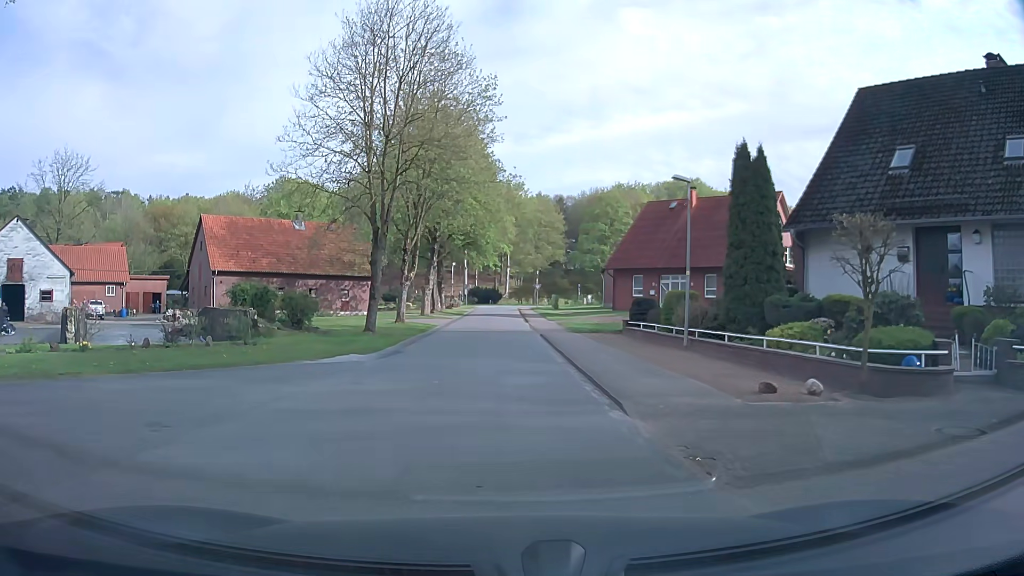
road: residential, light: Day
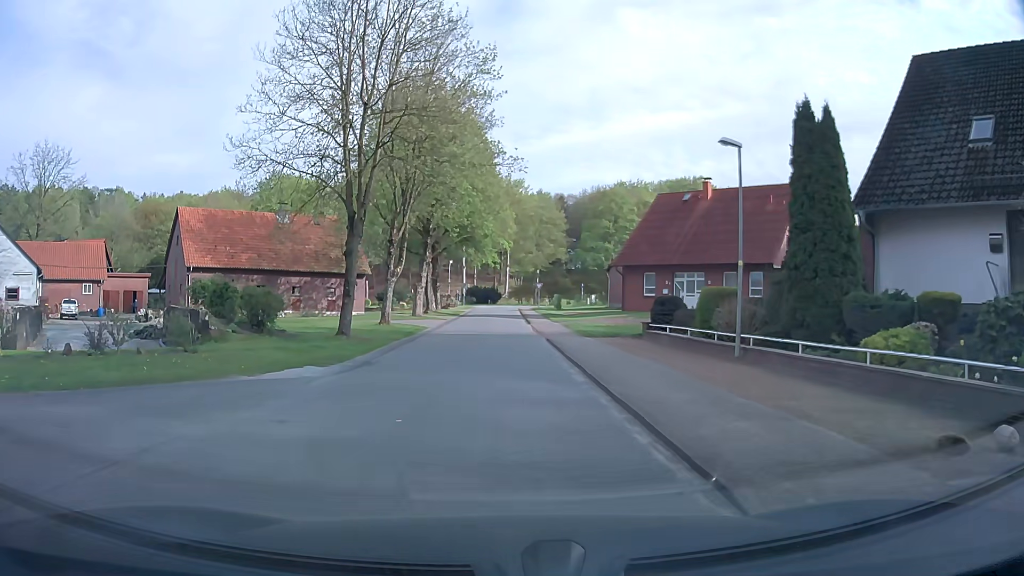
(-0.1, +4.6) m; -2°
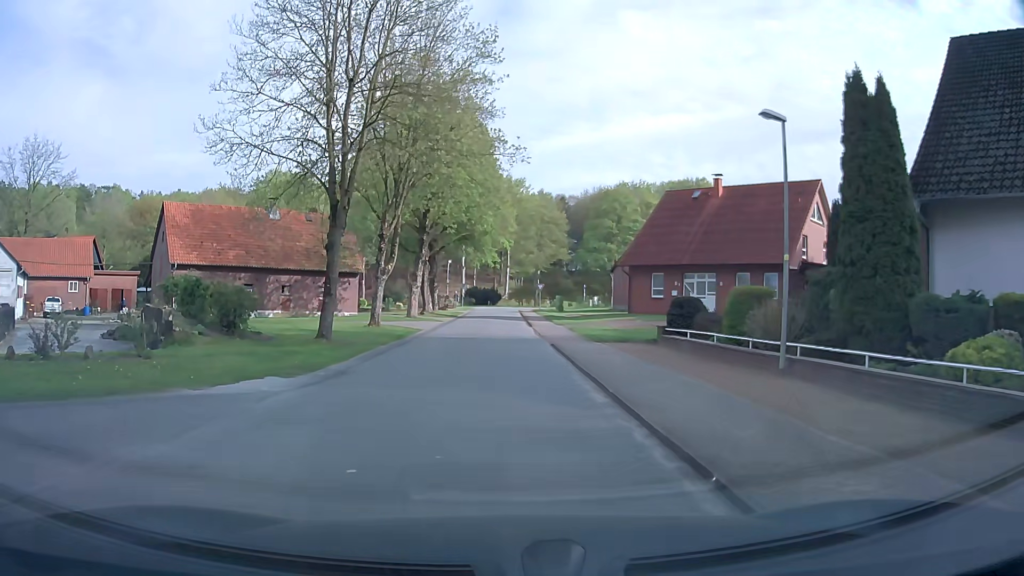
(+0.1, +2.6) m; 0°
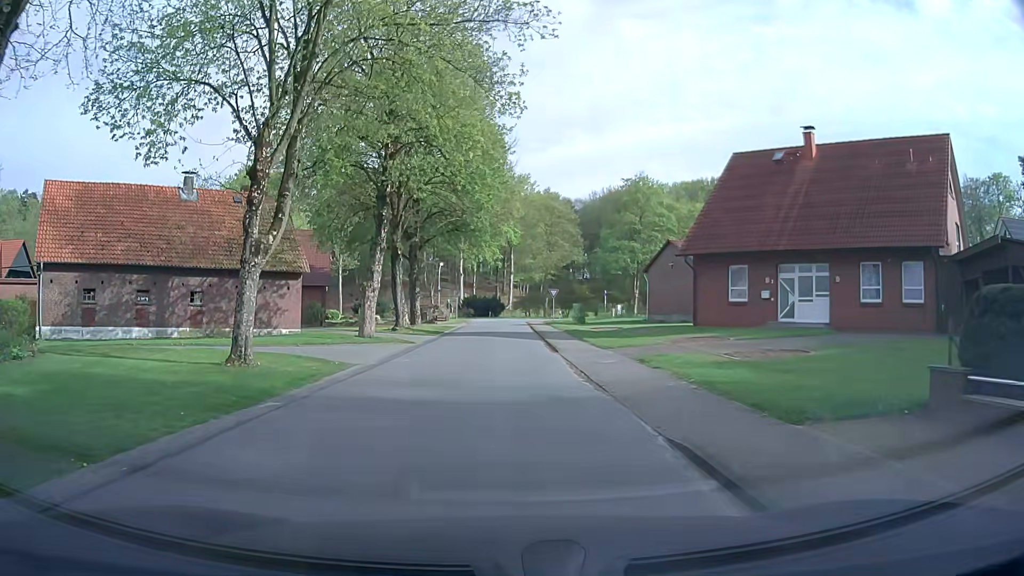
(+0.2, +16.2) m; +1°
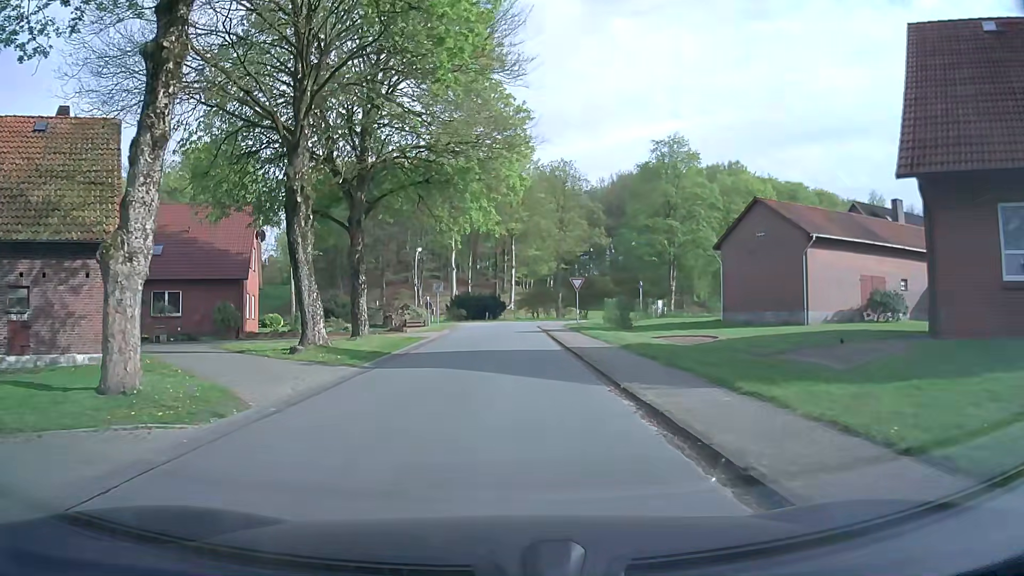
(0.0, +19.4) m; 0°
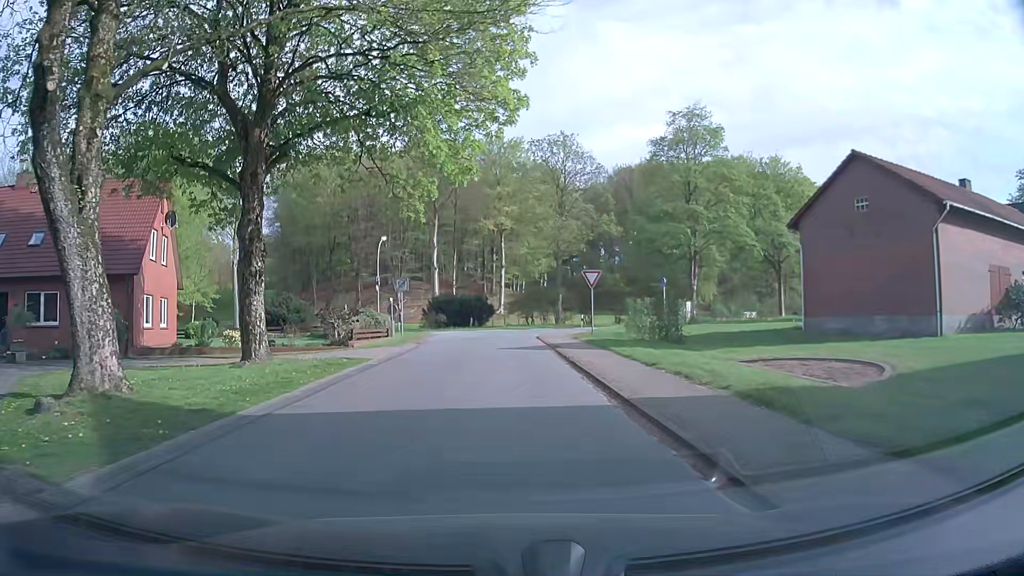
(+0.1, +11.8) m; +2°
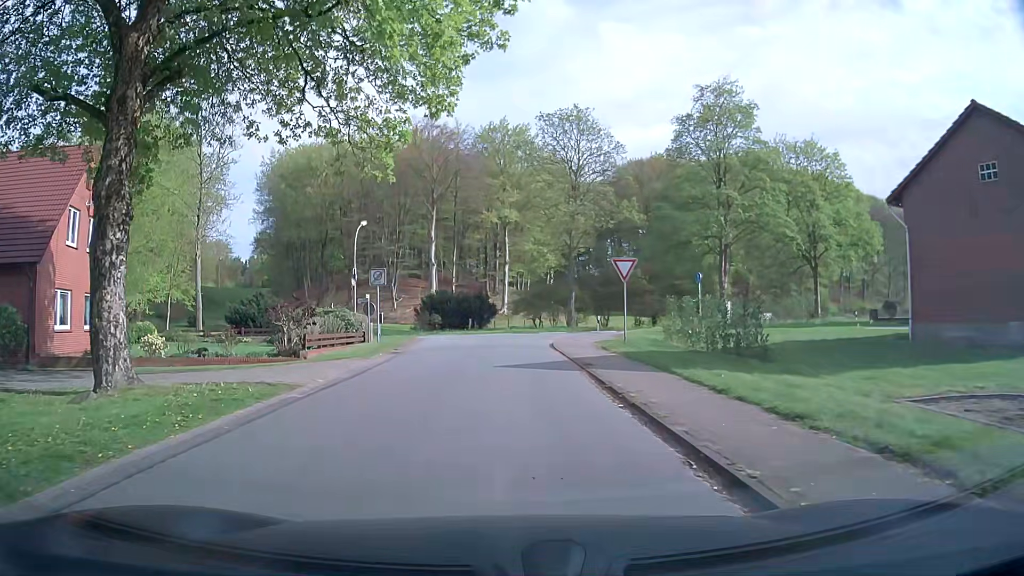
(-0.1, +7.4) m; -1°
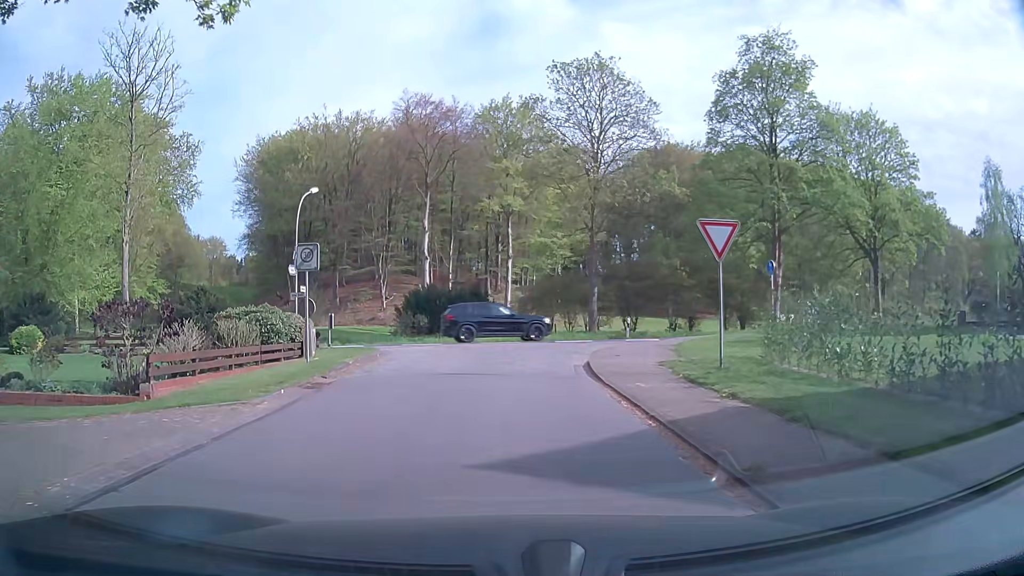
(0.0, +10.1) m; 0°
